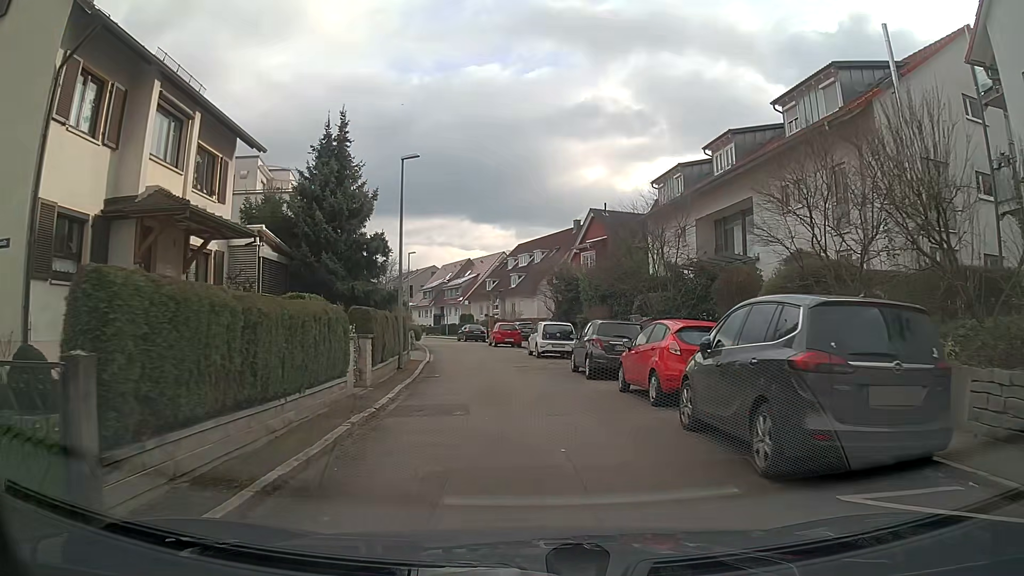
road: residential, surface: asphalt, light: Day
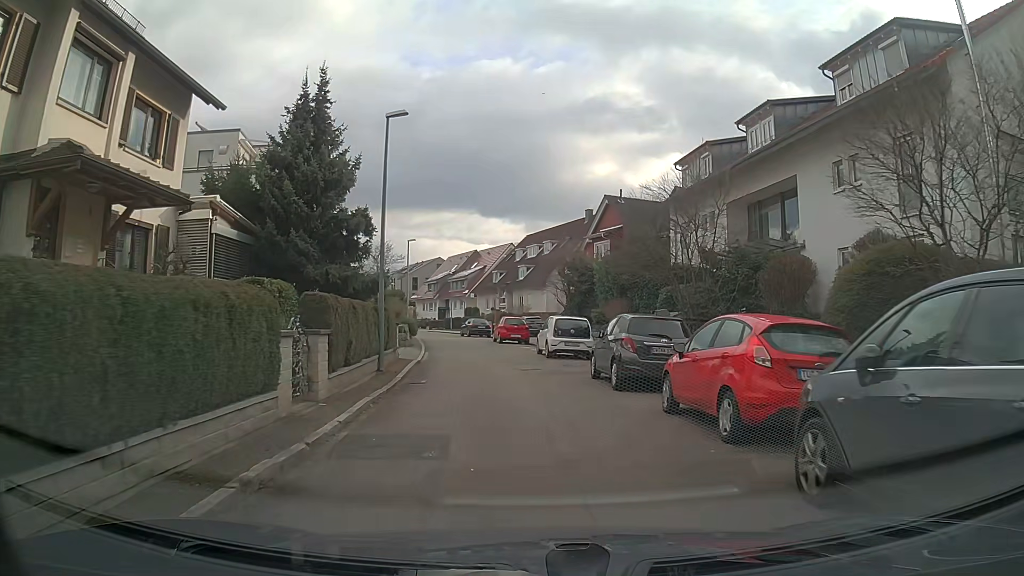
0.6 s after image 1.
(0.0, +3.8) m; -1°
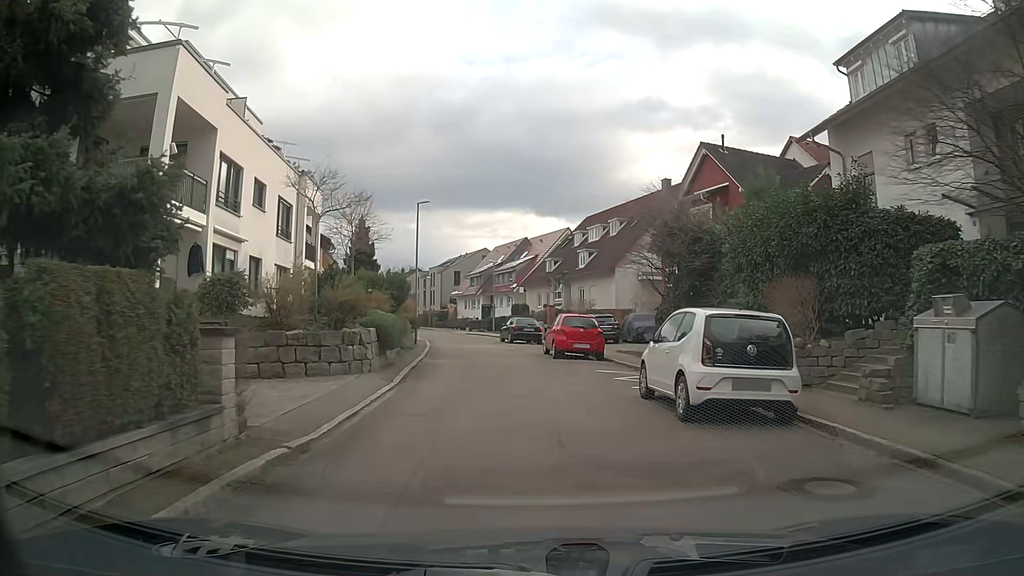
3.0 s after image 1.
(-0.5, +14.8) m; -5°
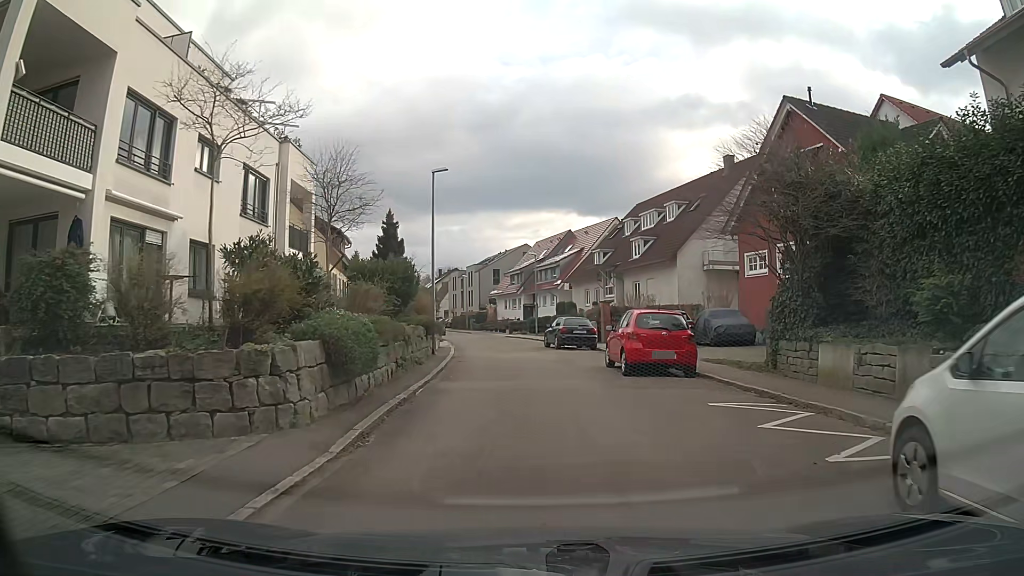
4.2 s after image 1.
(-0.1, +7.1) m; -2°
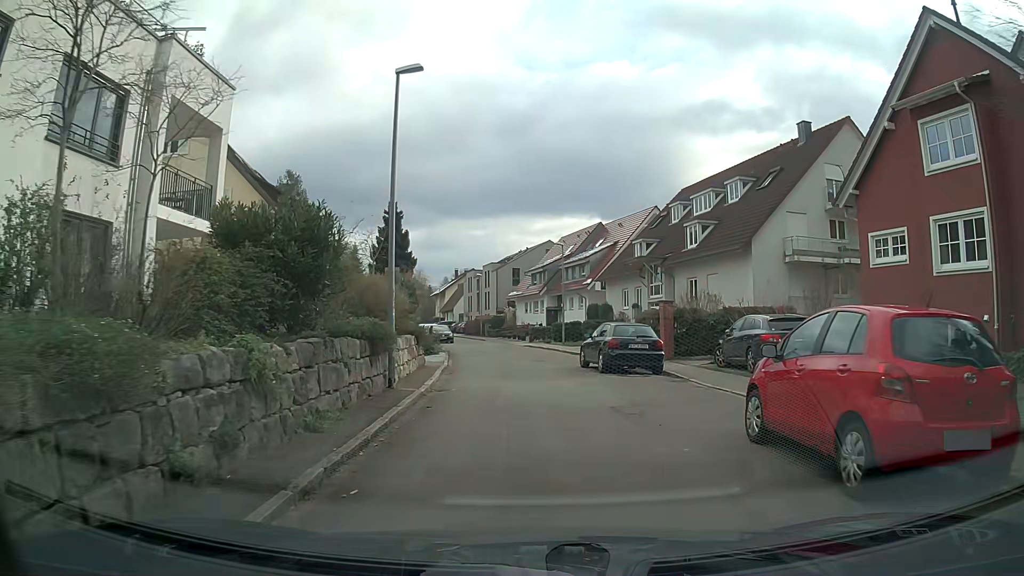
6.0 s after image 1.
(-0.3, +10.3) m; -2°
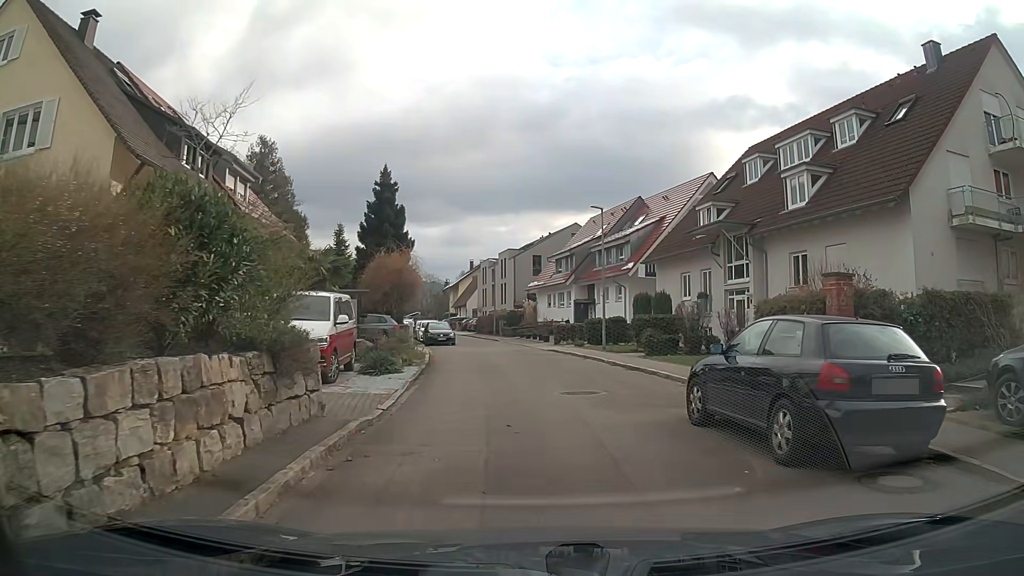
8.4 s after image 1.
(-0.2, +12.3) m; -2°
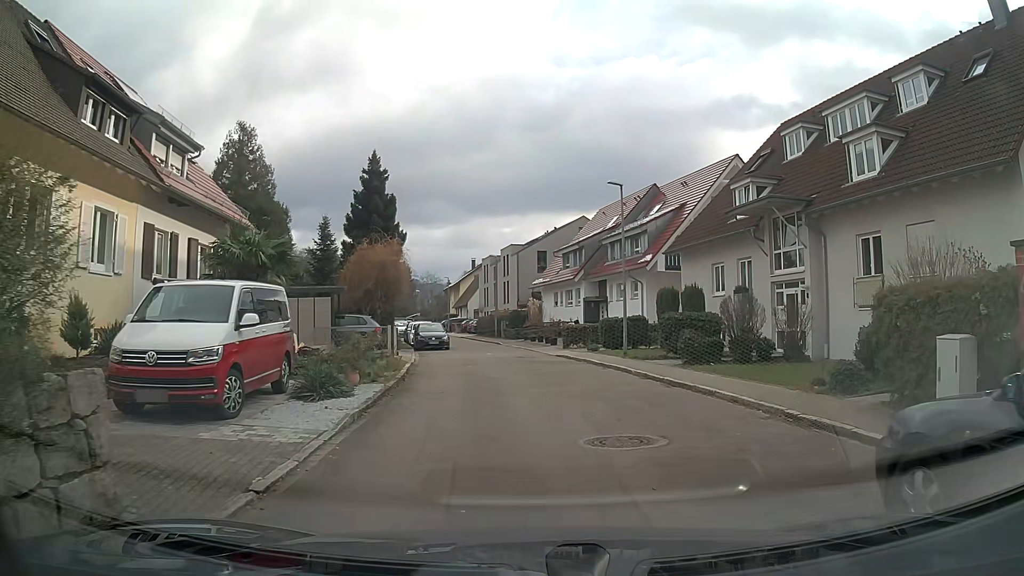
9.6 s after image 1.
(0.0, +5.2) m; +1°
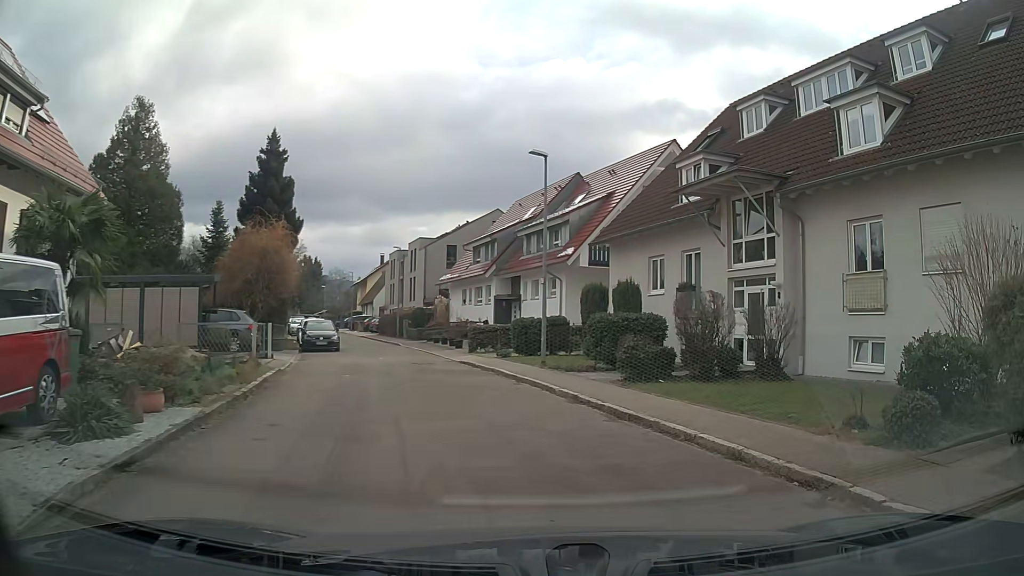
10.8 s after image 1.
(+0.3, +4.6) m; +9°
